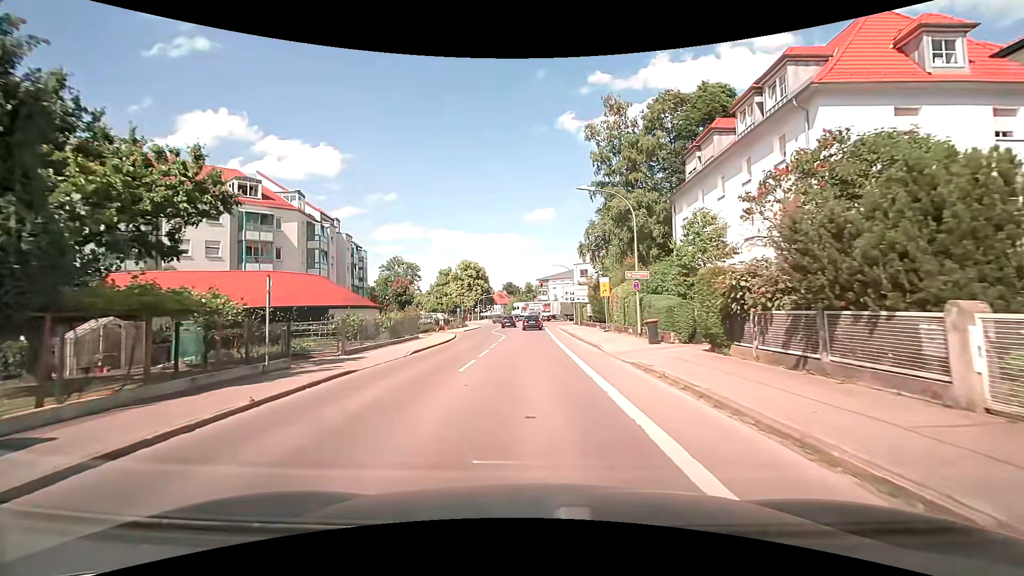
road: tertiary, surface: asphalt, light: Day
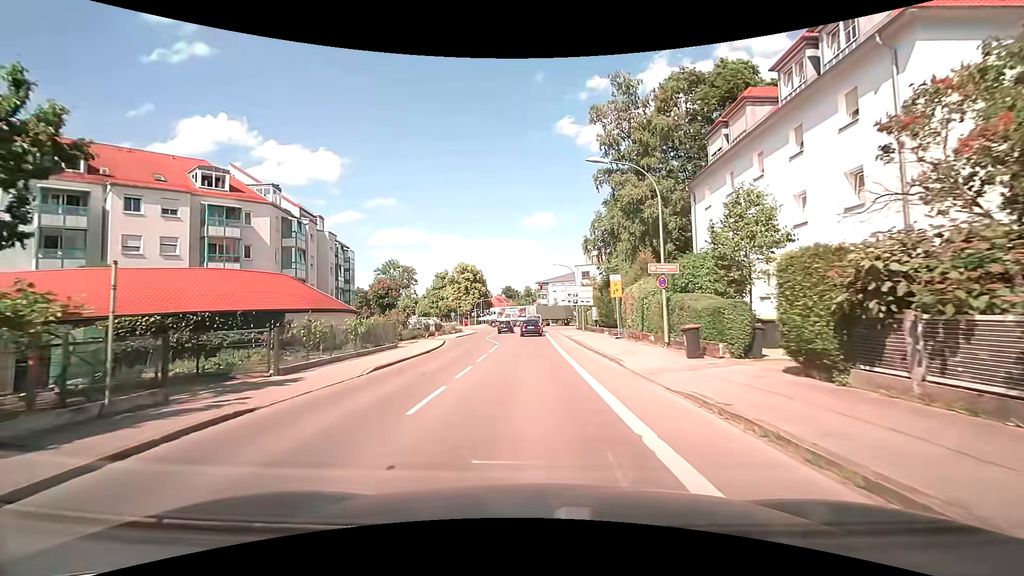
(0.0, +4.9) m; 0°
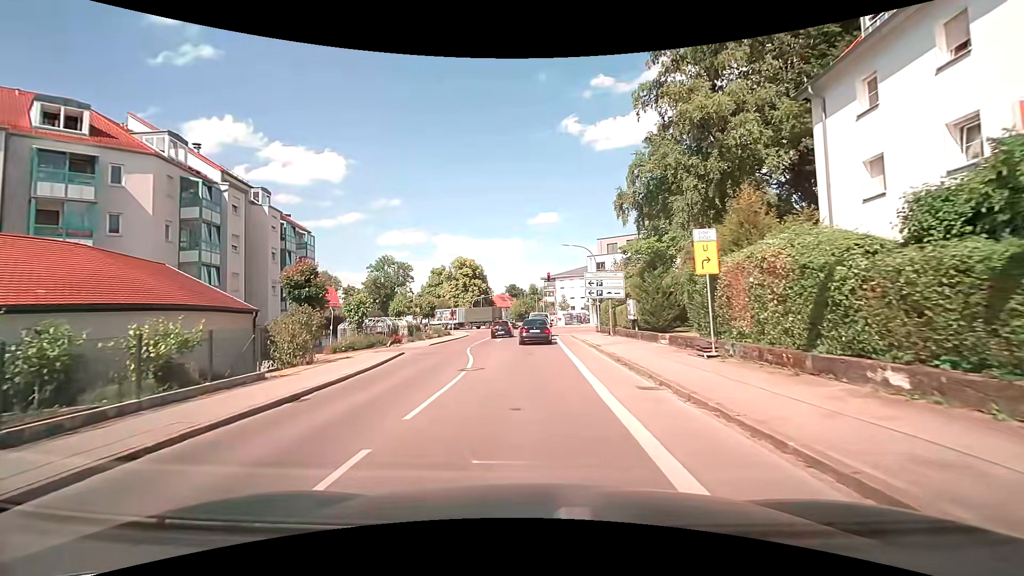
(0.0, +13.9) m; -1°
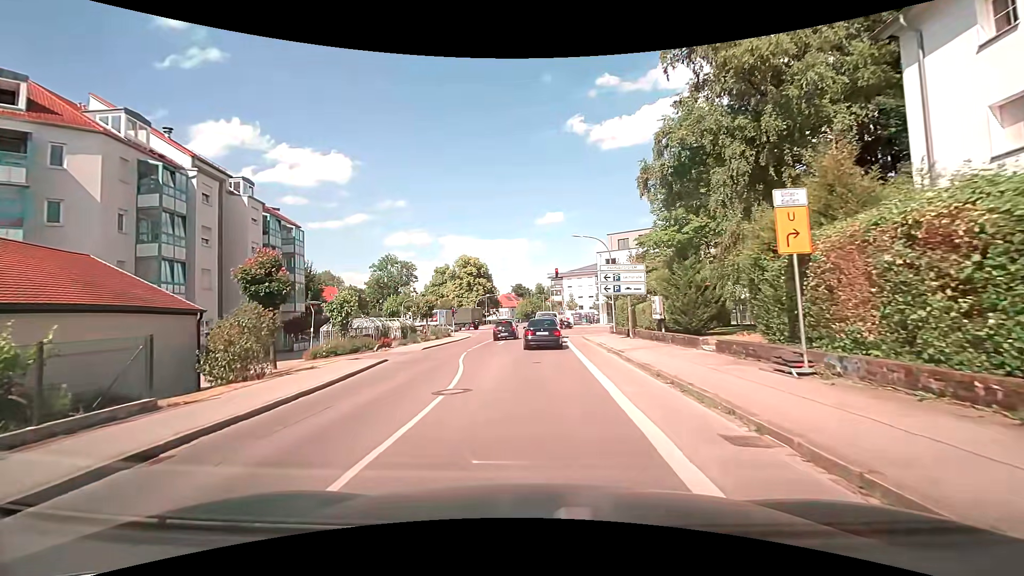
(0.0, +4.1) m; -1°
